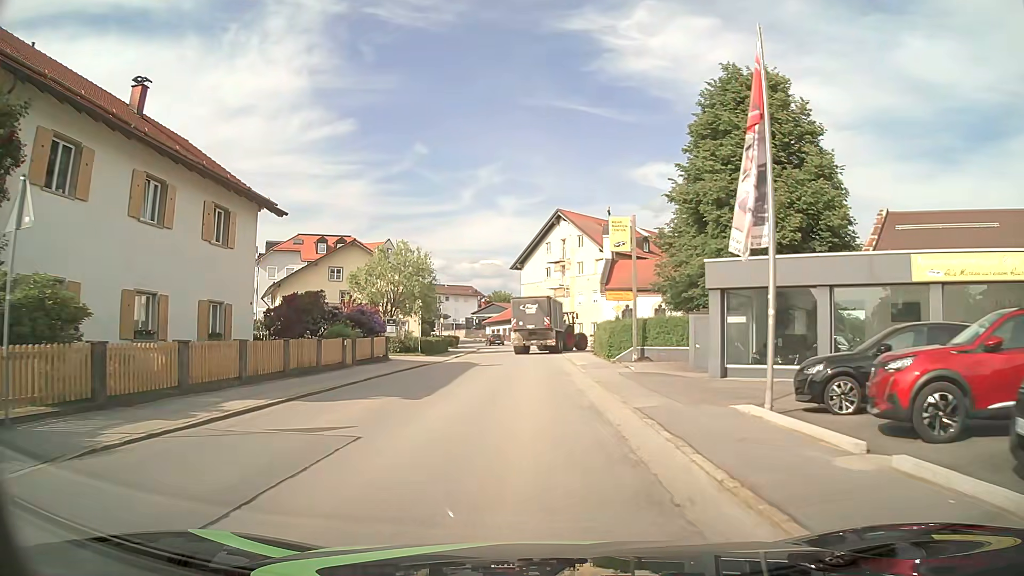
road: tertiary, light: Day
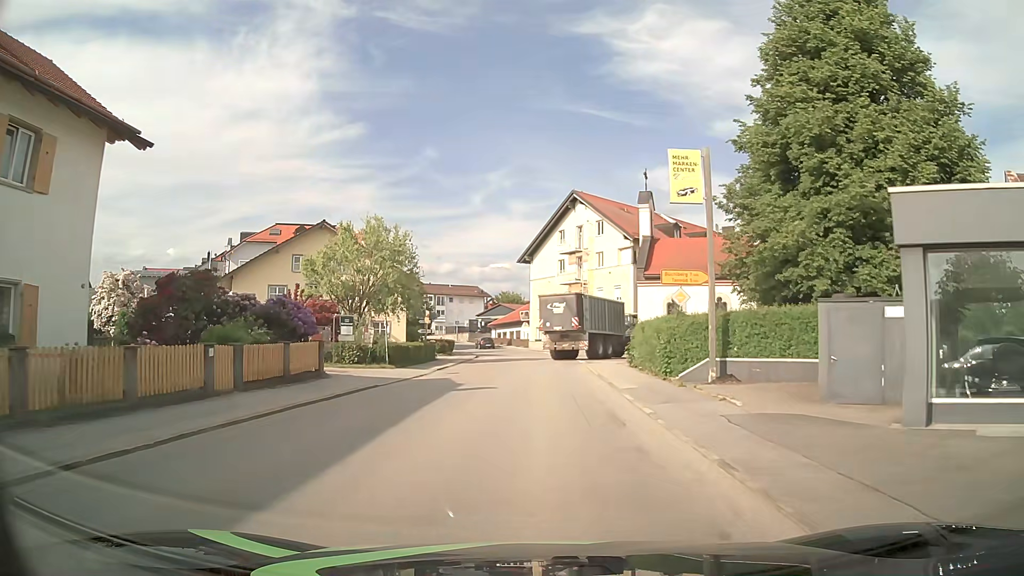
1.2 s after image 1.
(-0.1, +11.4) m; -1°
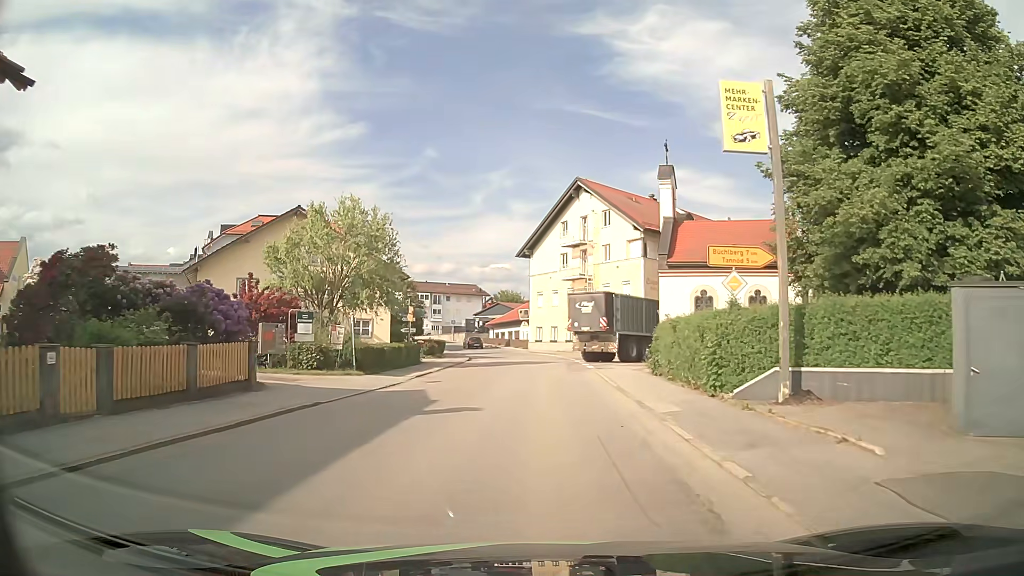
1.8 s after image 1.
(0.0, +5.3) m; 0°
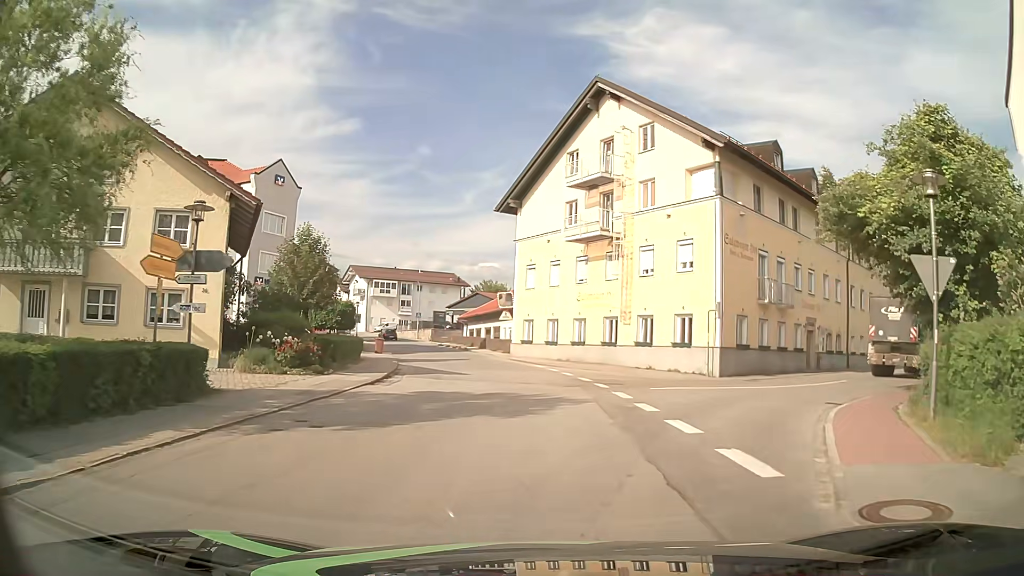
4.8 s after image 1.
(+0.1, +23.1) m; +1°
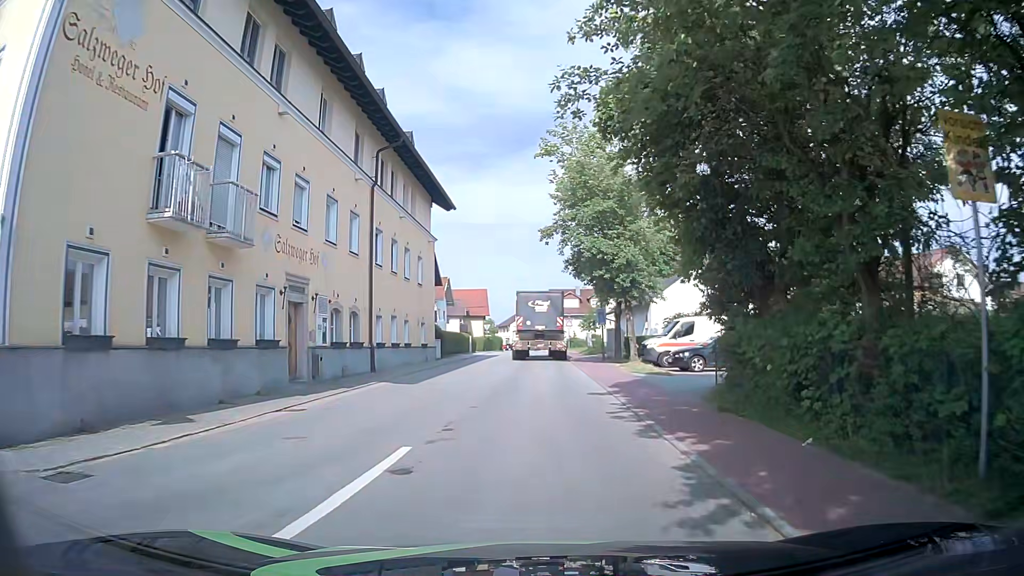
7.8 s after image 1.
(+7.1, +18.8) m; +42°
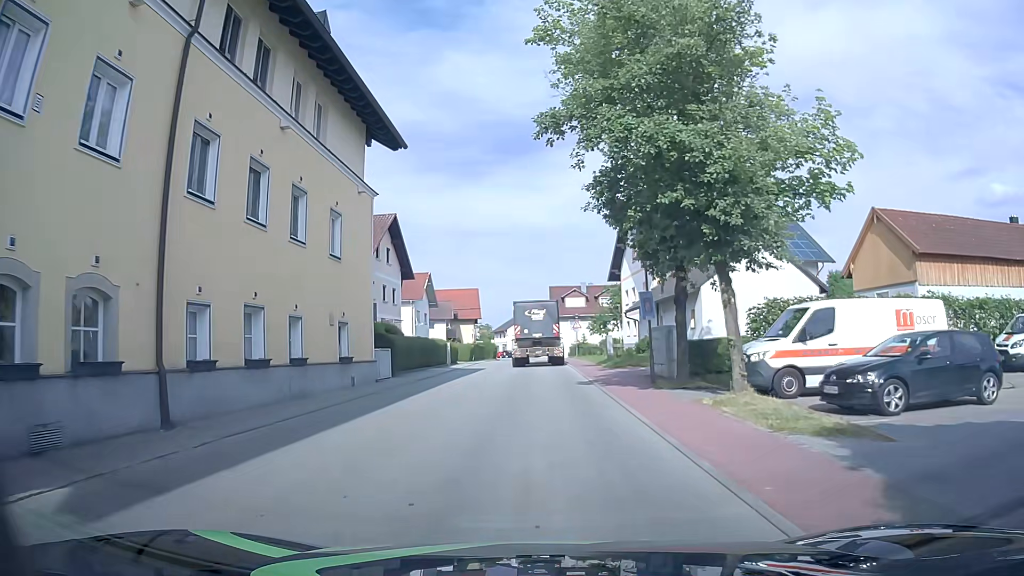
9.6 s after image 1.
(+0.3, +15.0) m; +1°
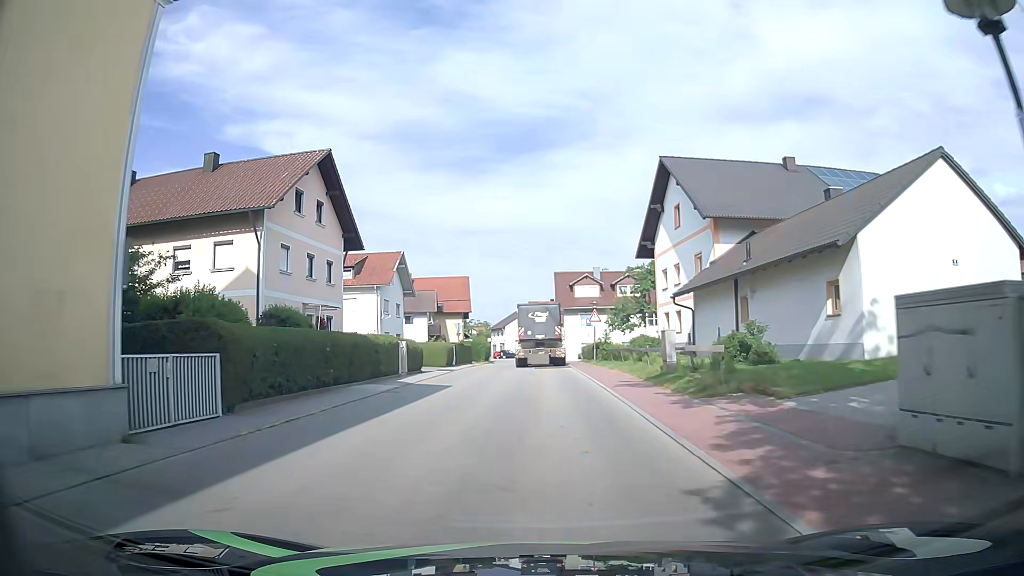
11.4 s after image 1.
(-0.1, +16.5) m; +1°
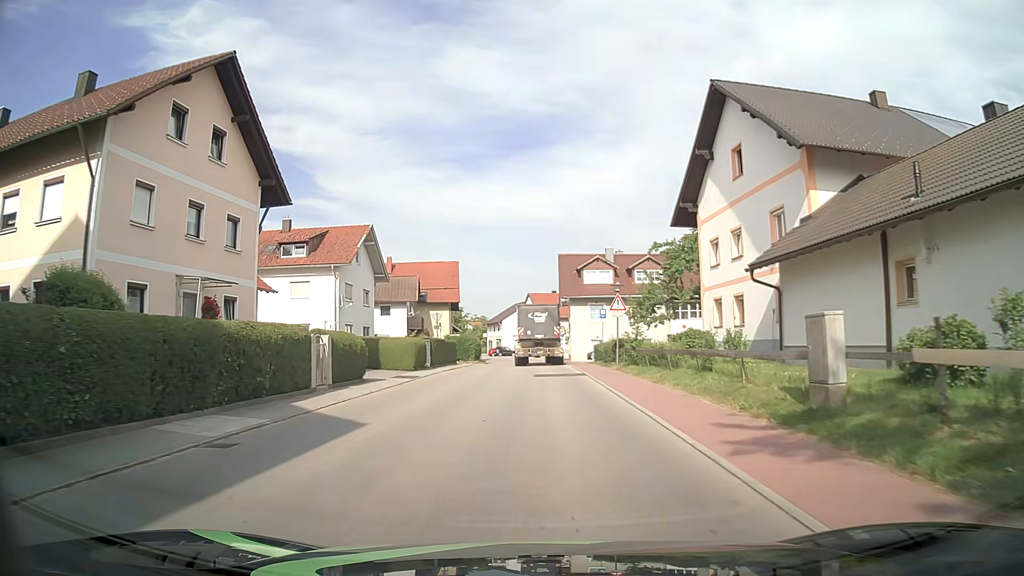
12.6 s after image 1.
(-0.2, +11.7) m; -1°
(0, +10) (0, +20) (0, +30) (0, +40) (0, +50) (0, +60) (0, +70) (-2, +80) (-4, +90) (-6, +99) m
